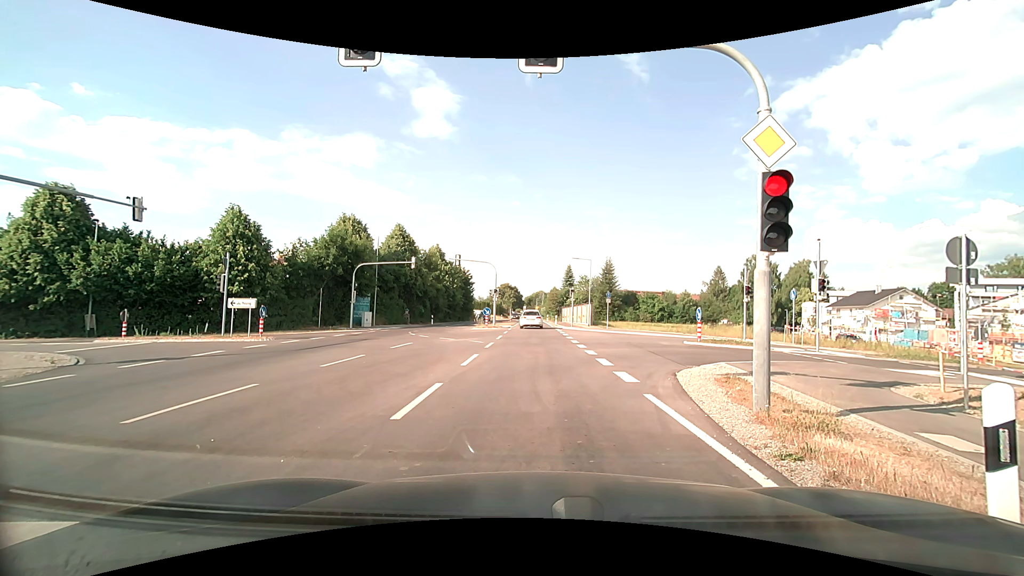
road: secondary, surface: asphalt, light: Day
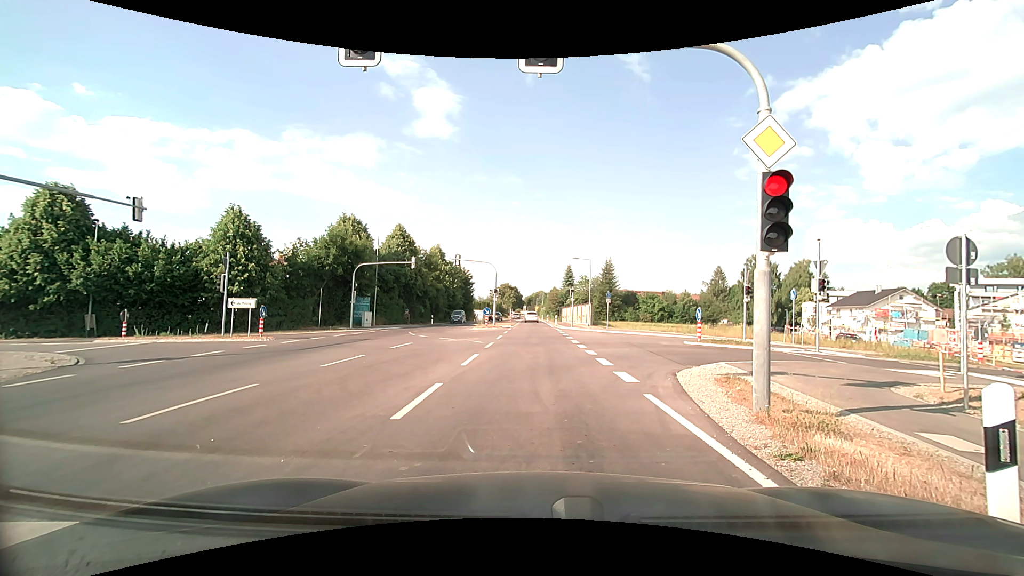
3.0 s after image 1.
(0.0, 0.0) m; 0°
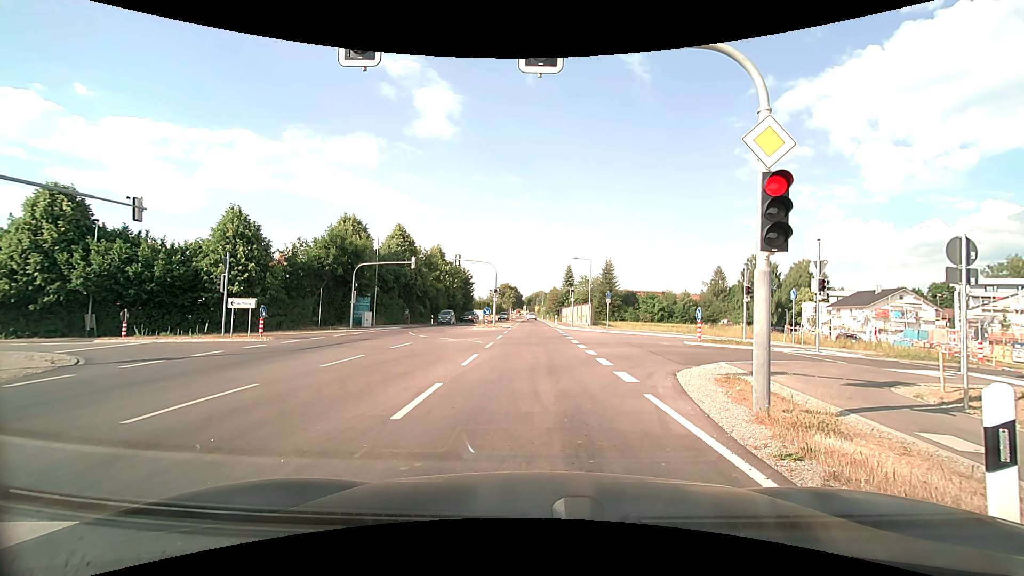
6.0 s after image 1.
(0.0, 0.0) m; 0°
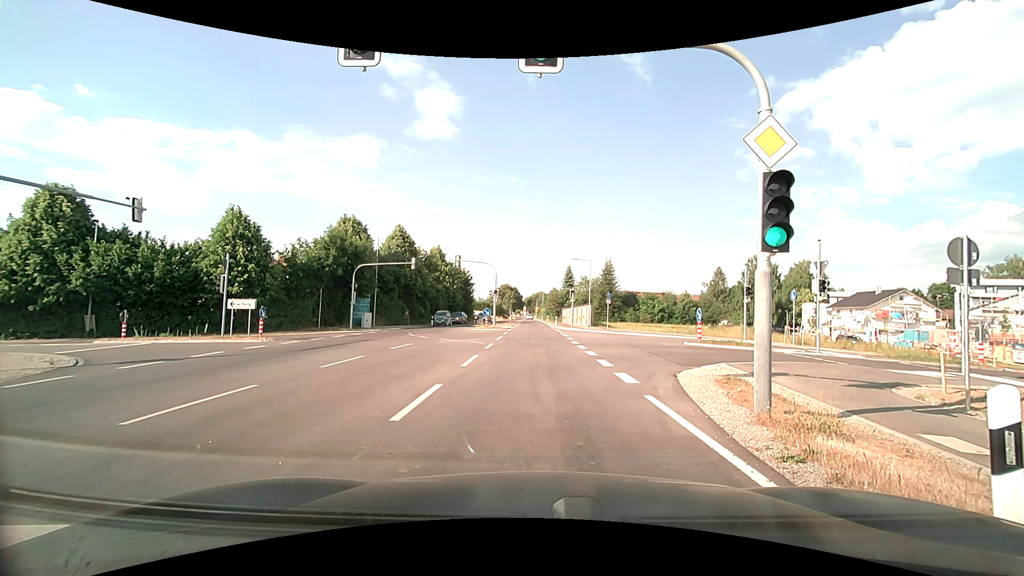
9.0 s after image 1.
(0.0, 0.0) m; 0°
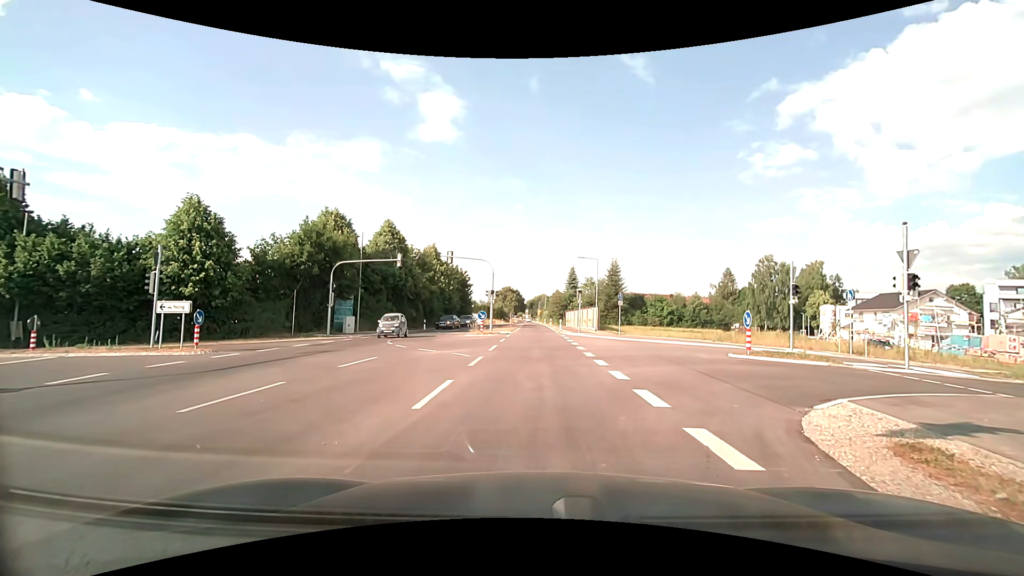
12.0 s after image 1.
(-0.1, +5.3) m; -1°
